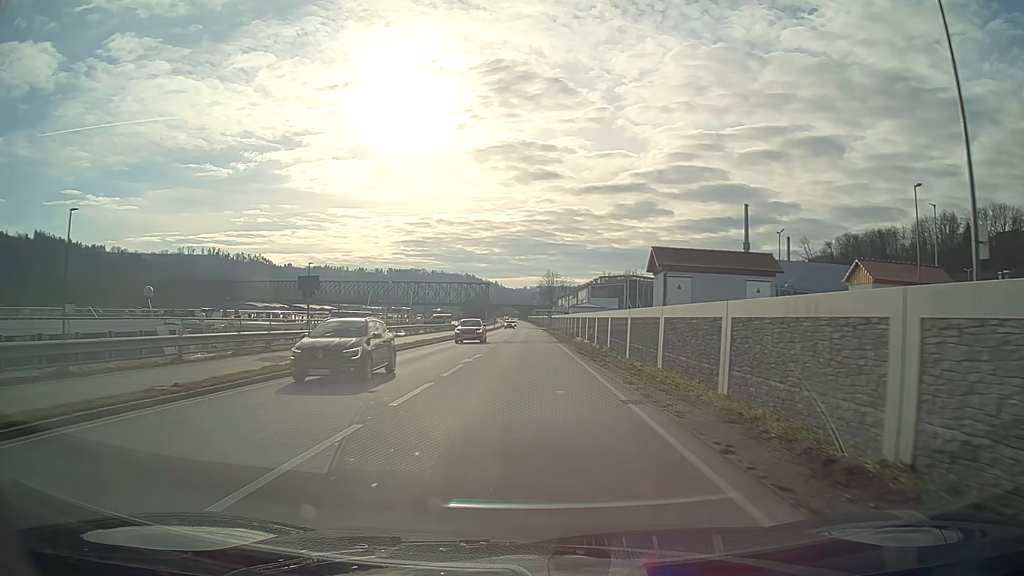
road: primary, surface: asphalt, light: Day
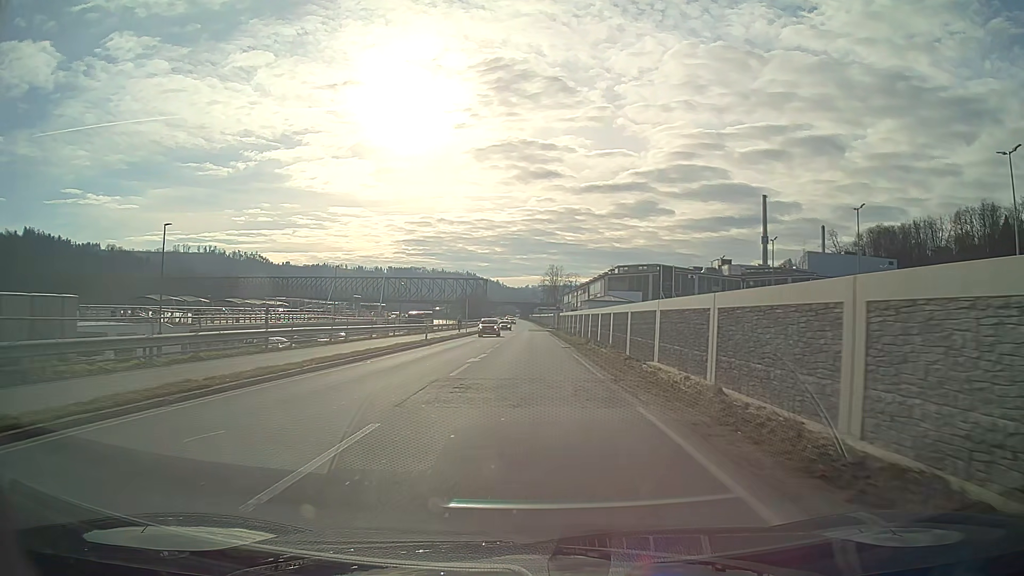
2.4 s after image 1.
(0.0, +30.1) m; 0°
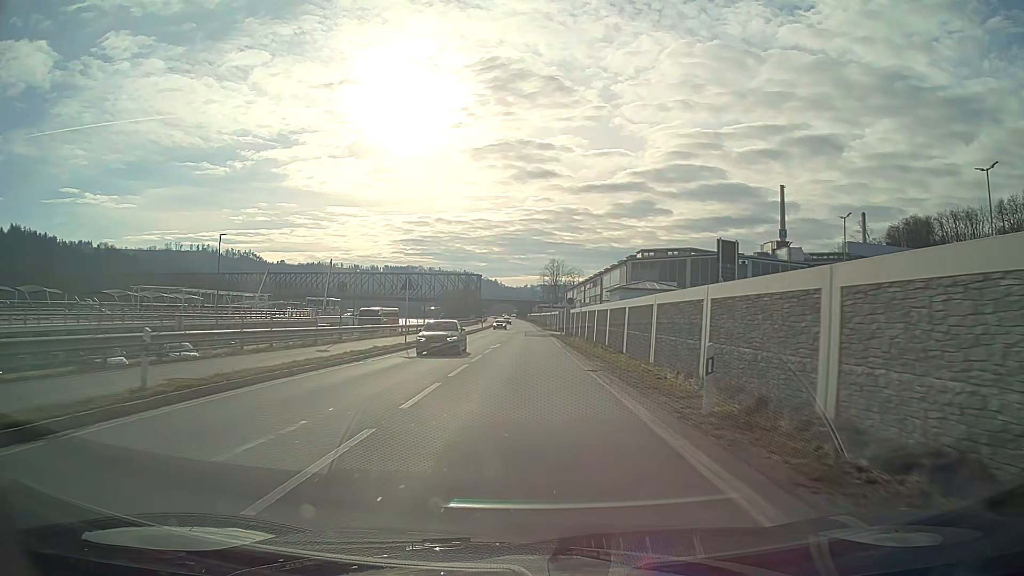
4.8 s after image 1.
(+0.1, +30.3) m; 0°
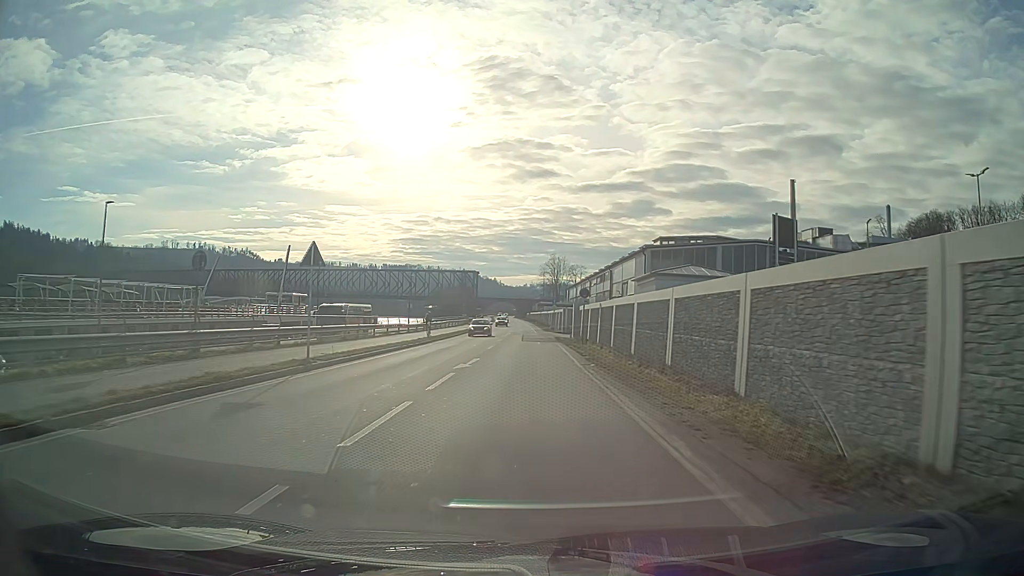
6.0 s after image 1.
(0.0, +15.2) m; 0°
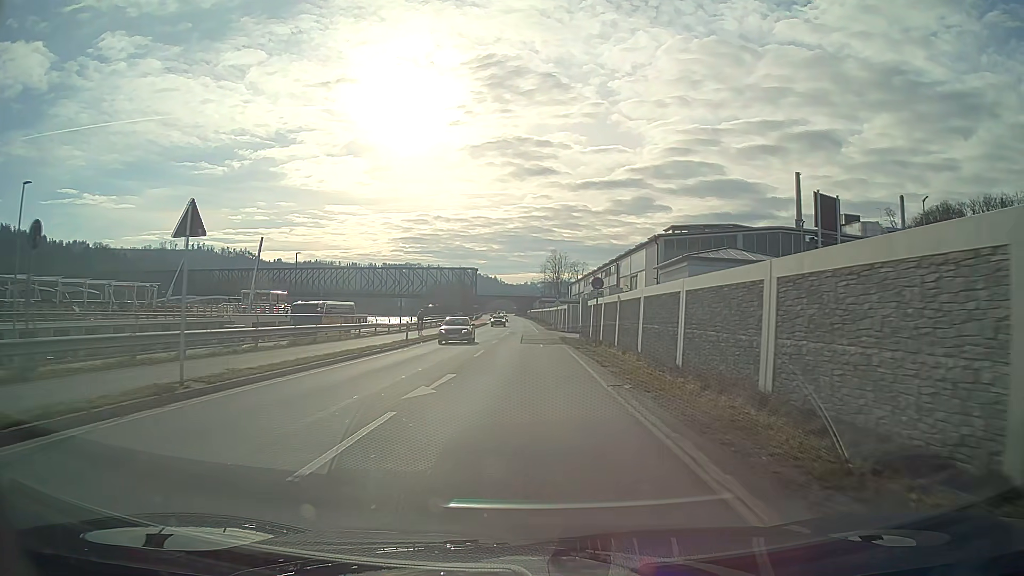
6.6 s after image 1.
(0.0, +7.6) m; 0°
(0, +10) (0, +20) (0, +30) (0, +40) (0, +50) (0, +60) (0, +70) (0, +80) (0, +90) (-1, +100) m
